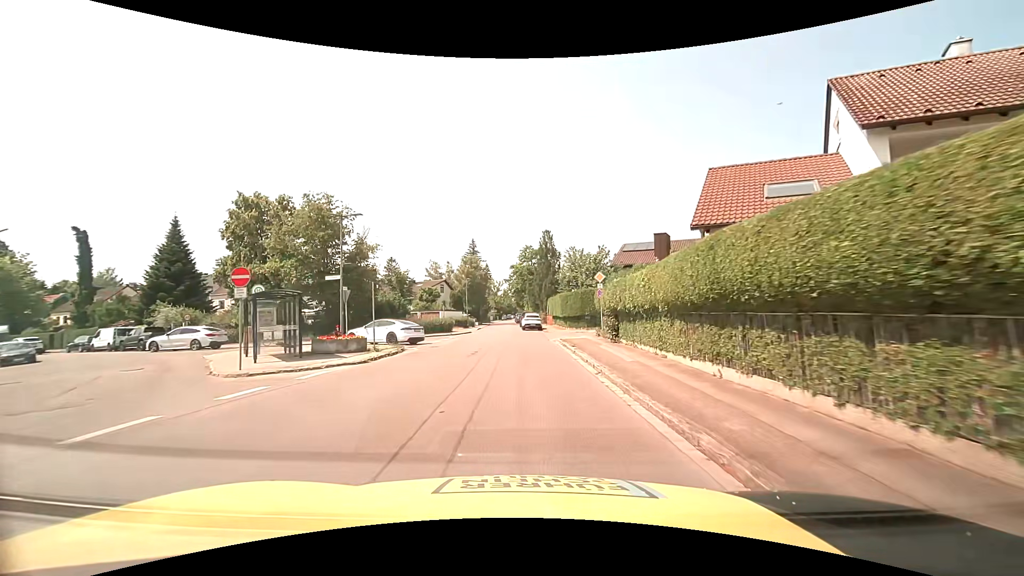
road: residential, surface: asphalt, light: Day
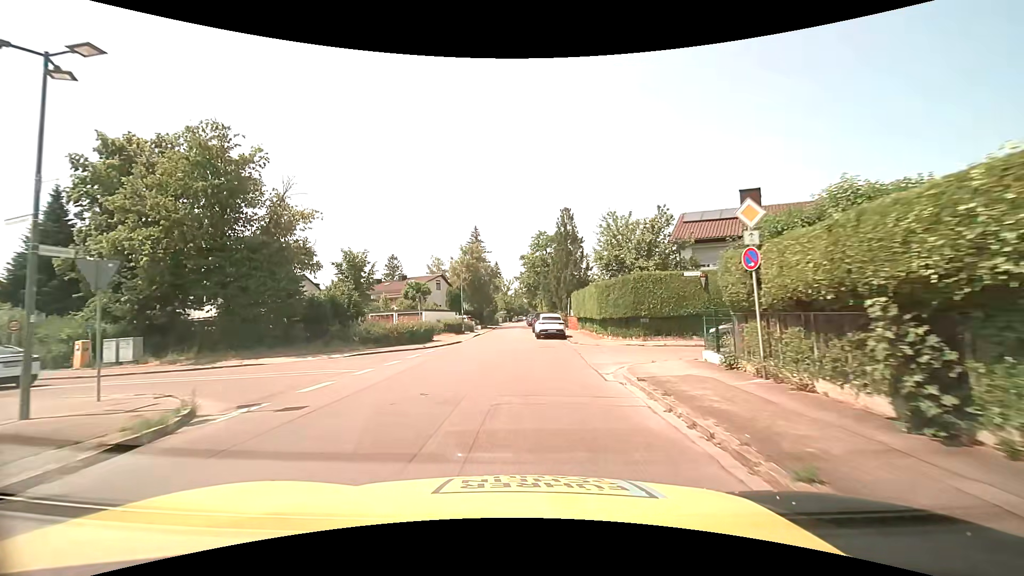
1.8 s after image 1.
(-0.1, +15.8) m; -1°
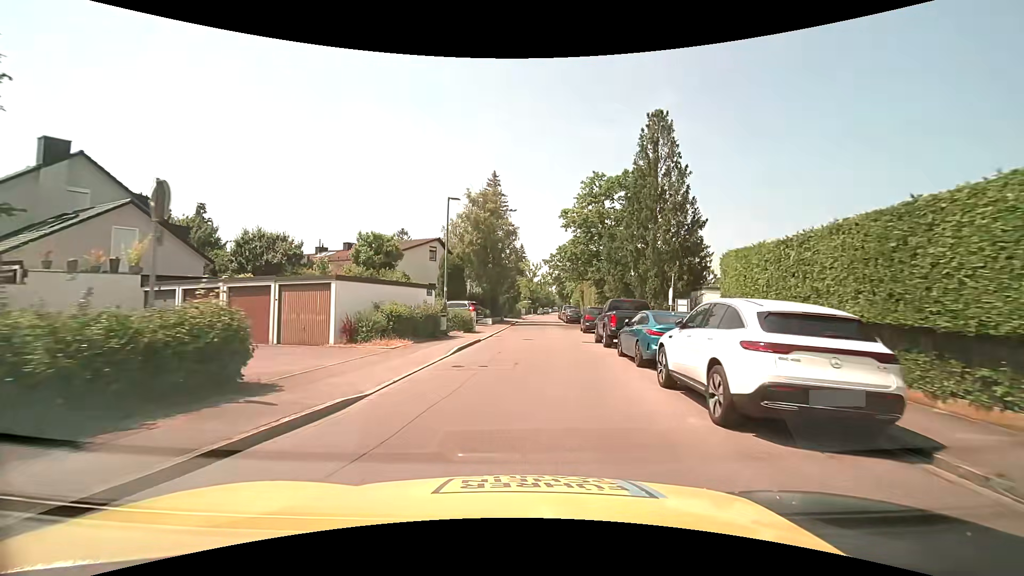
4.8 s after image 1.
(-1.5, +26.0) m; -3°
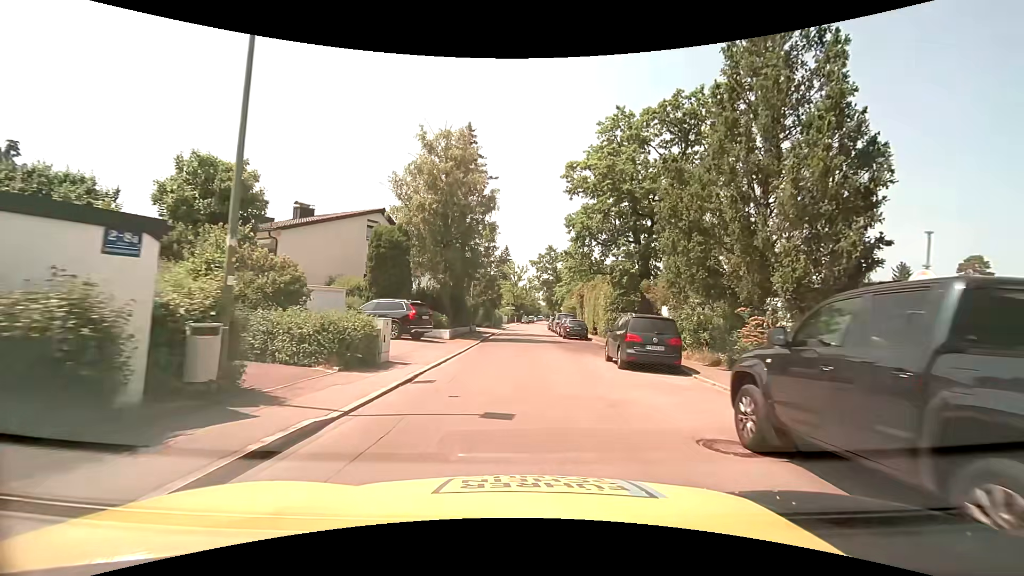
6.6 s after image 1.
(+0.3, +15.8) m; +2°
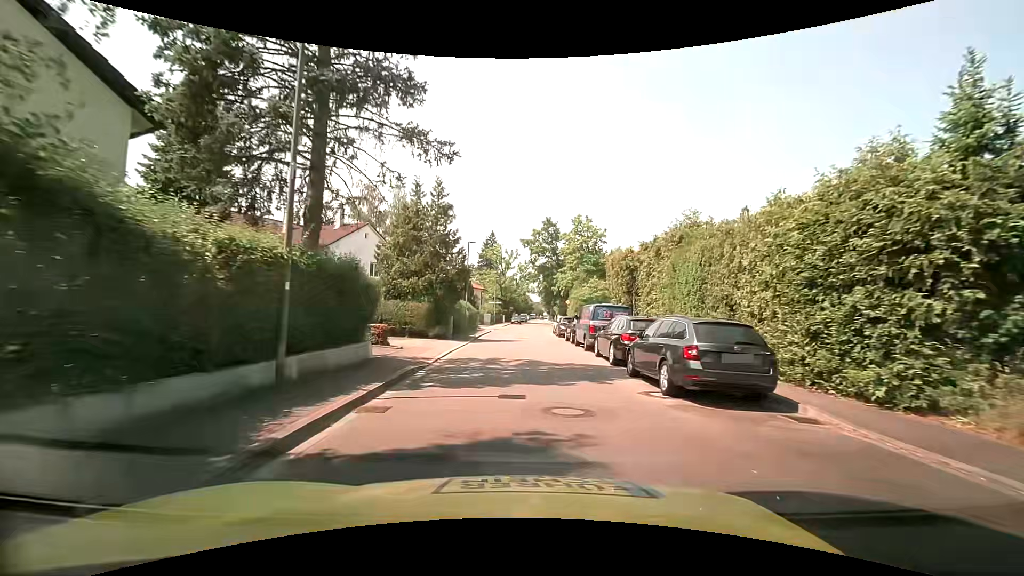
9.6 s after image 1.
(+0.1, +26.6) m; 0°
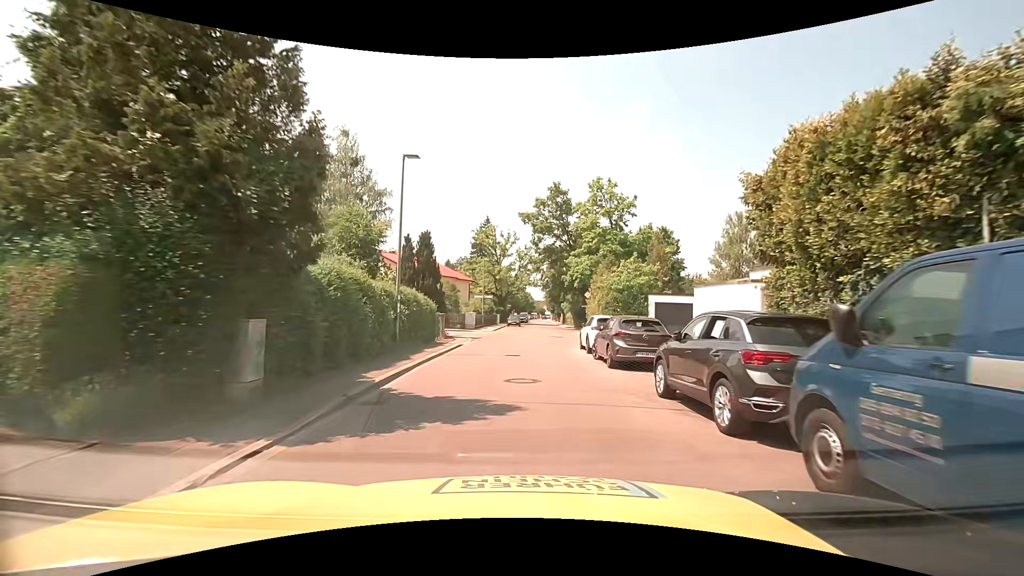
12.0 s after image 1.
(+0.3, +19.5) m; 0°
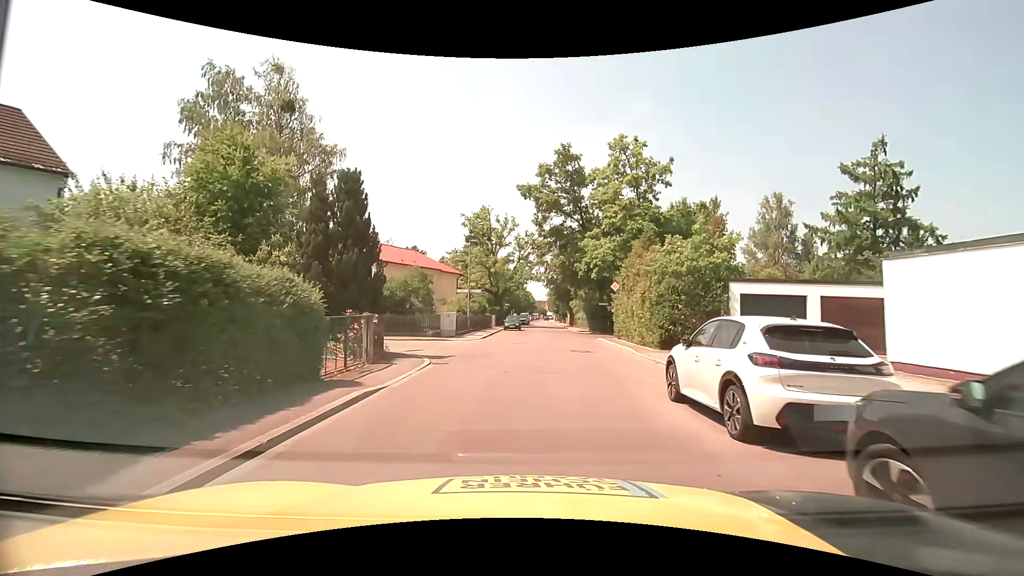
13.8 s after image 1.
(+0.1, +12.8) m; +1°
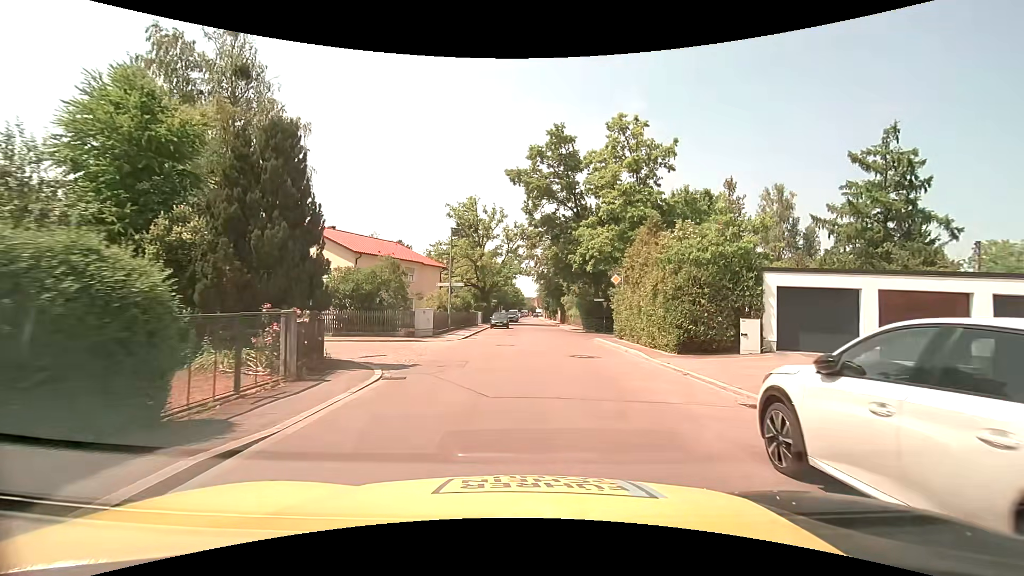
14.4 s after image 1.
(0.0, +3.9) m; 0°
